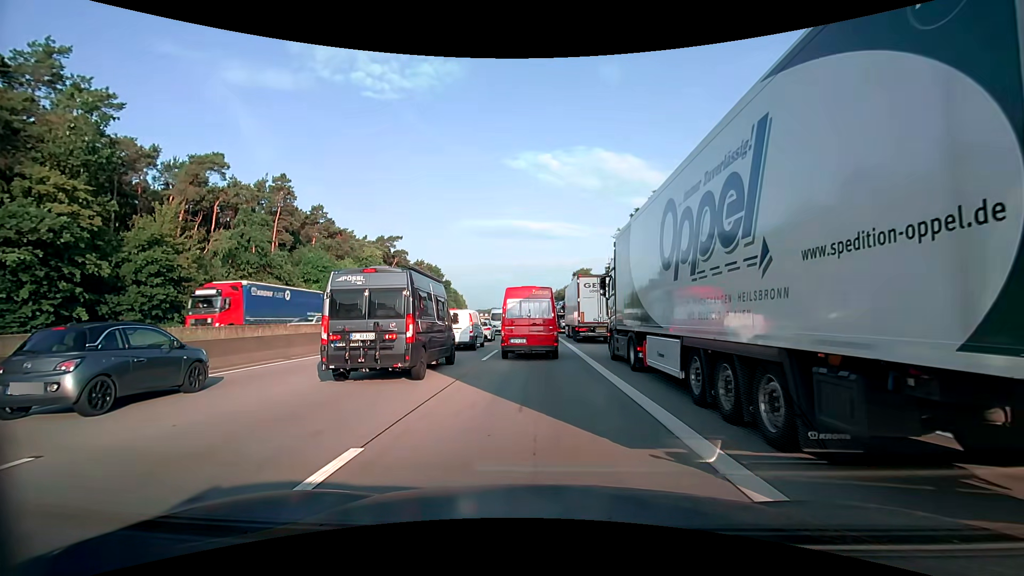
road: motorway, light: Day
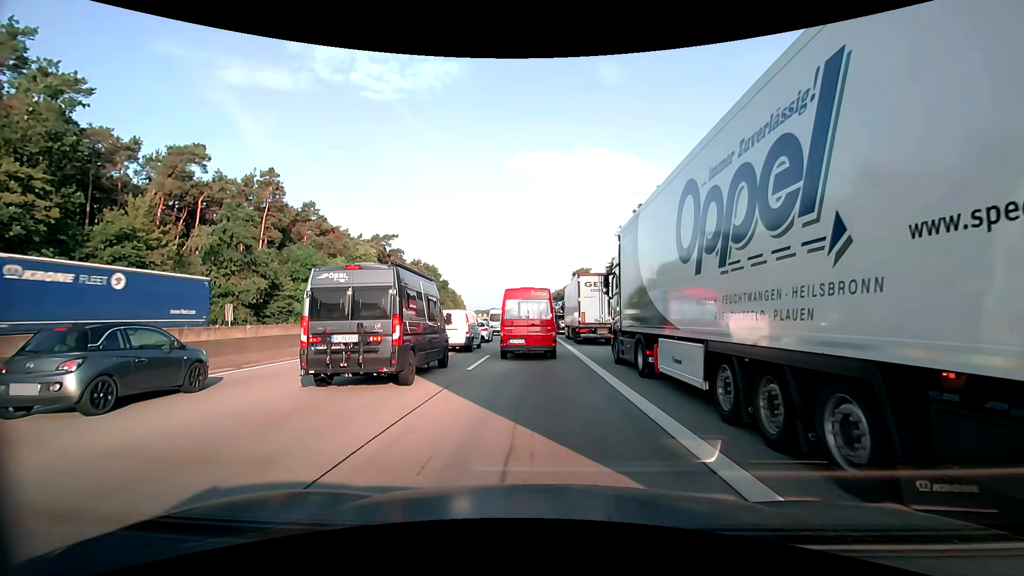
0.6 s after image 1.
(0.0, +3.3) m; 0°
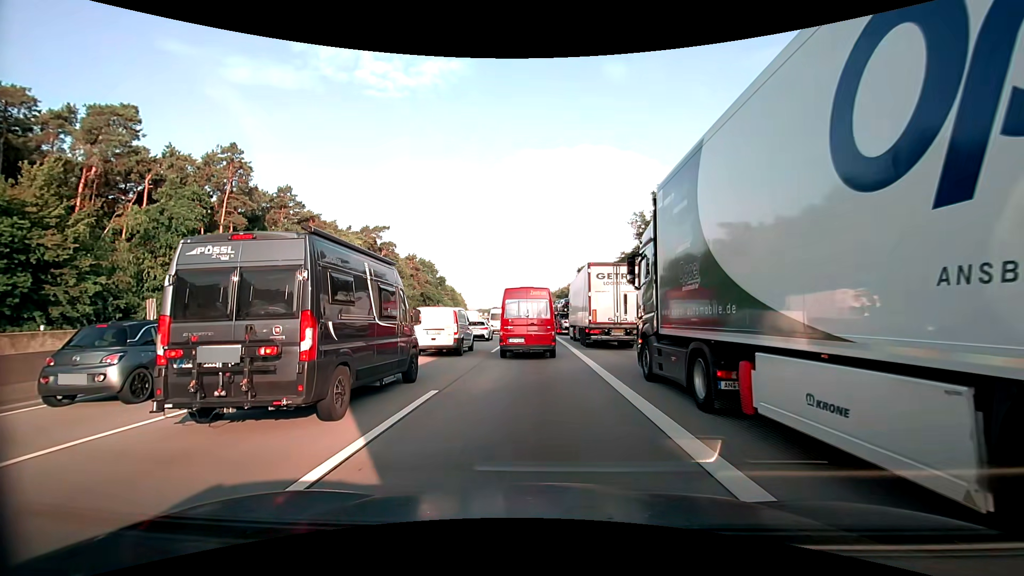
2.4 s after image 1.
(0.0, +10.5) m; 0°
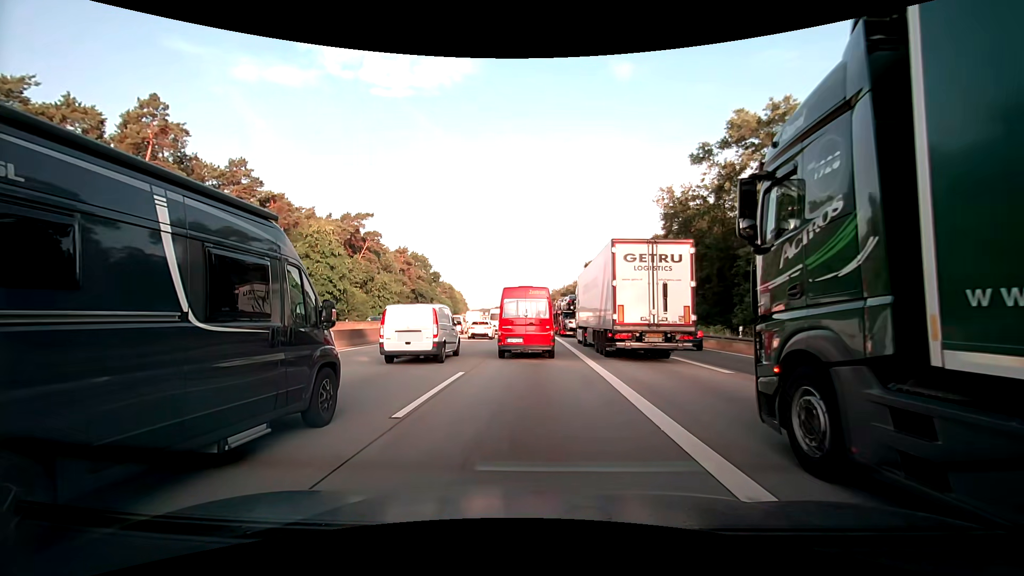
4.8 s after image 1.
(-0.1, +14.7) m; 0°
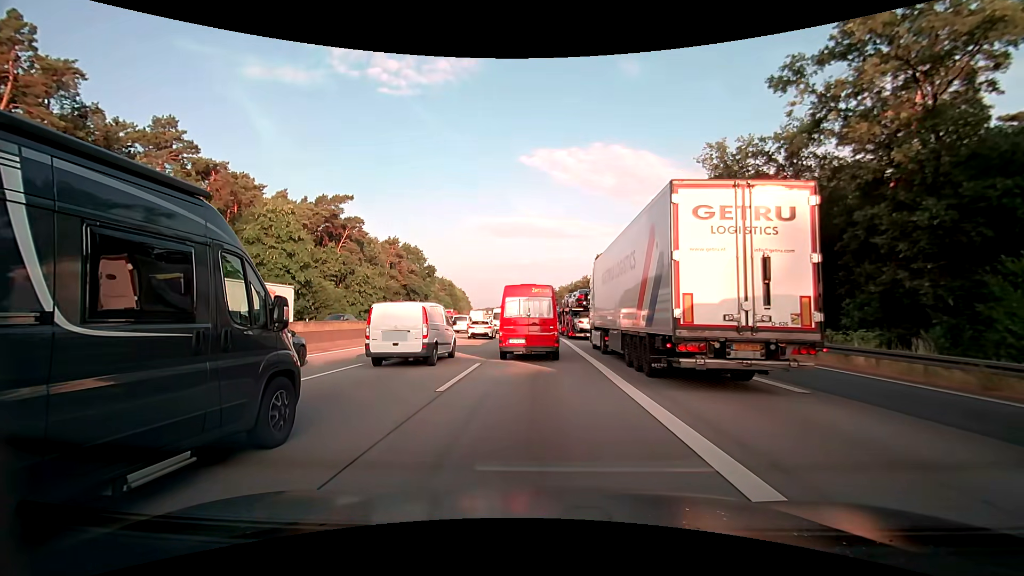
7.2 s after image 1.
(-0.1, +15.6) m; 0°
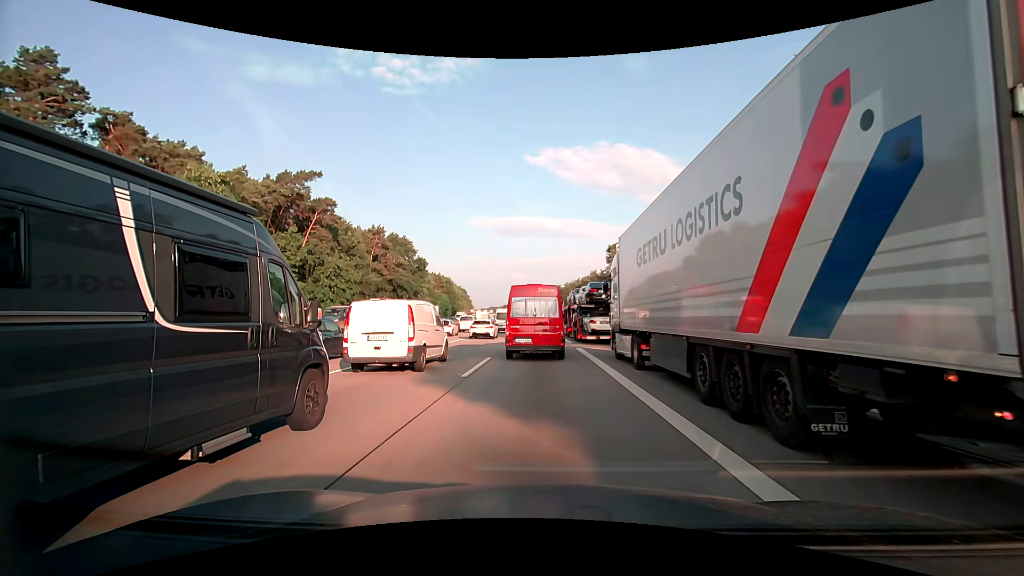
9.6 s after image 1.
(-0.2, +15.7) m; -1°
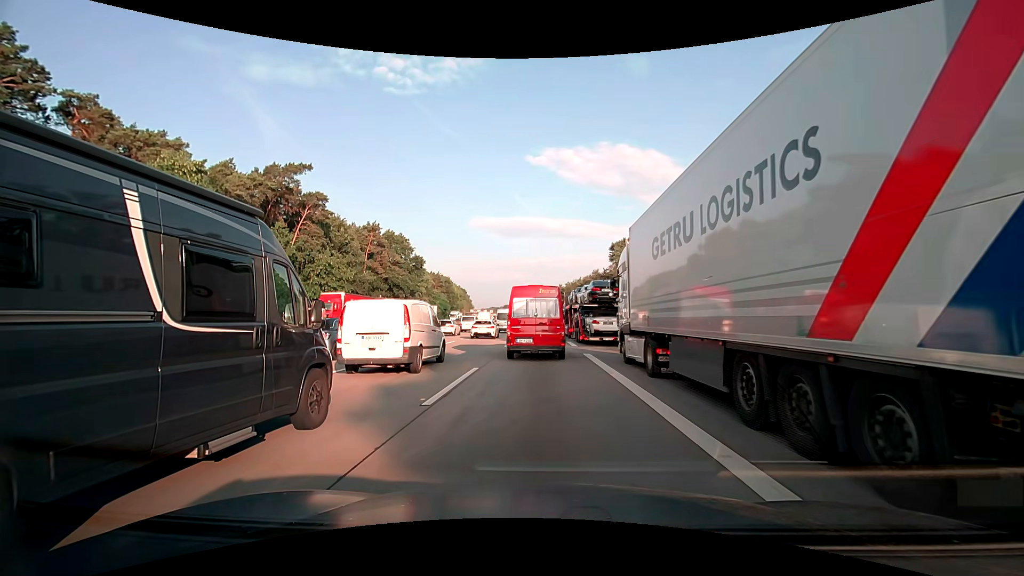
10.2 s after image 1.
(0.0, +3.9) m; 0°
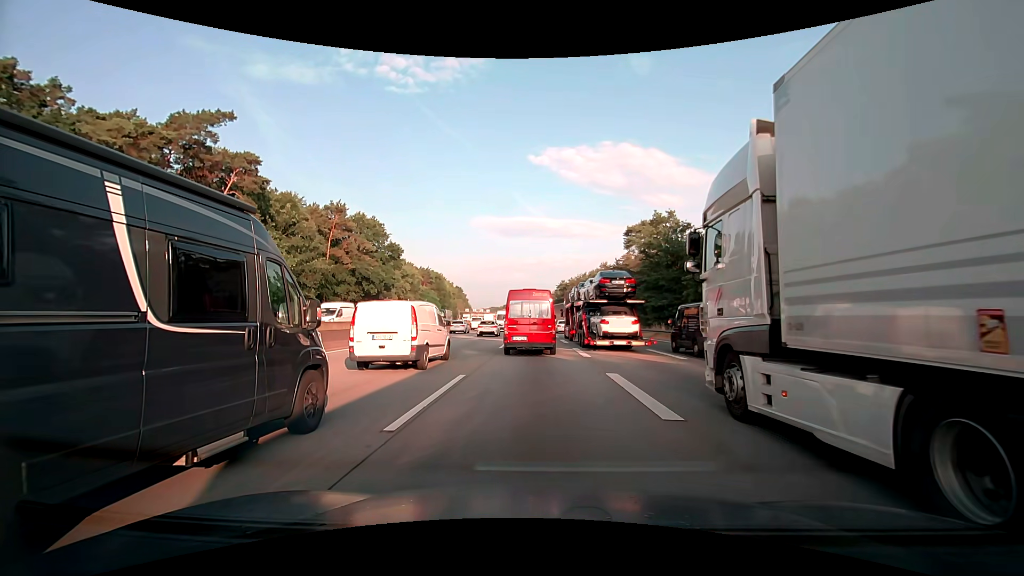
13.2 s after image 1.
(0.0, +20.0) m; 0°
(0, +10) (0, +20) (0, +30) (0, +40) (-1, +50) (-1, +60) (-1, +70) (-1, +80) (-2, +90) (-2, +100) m
